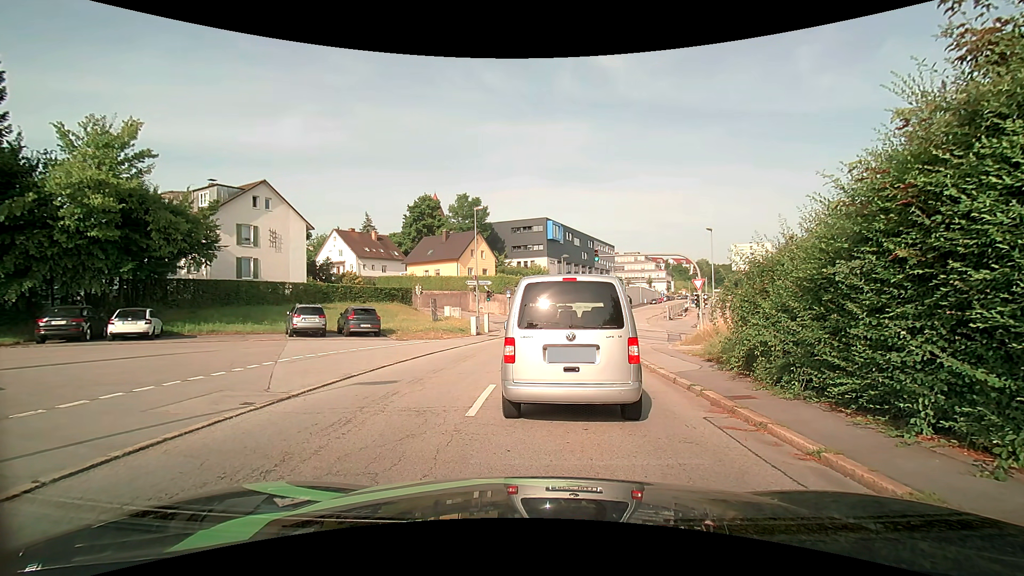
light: Day
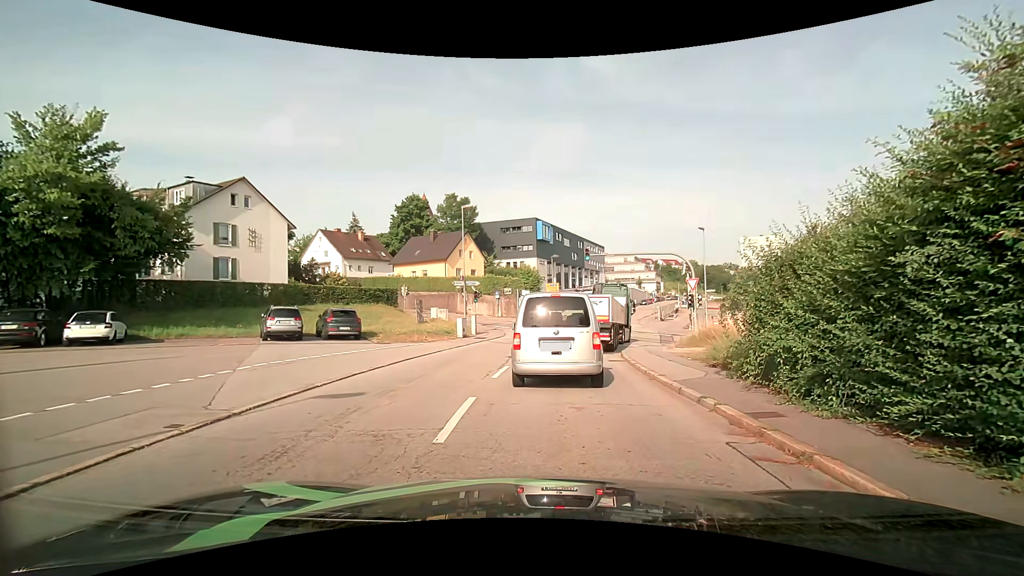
(0.0, +1.4) m; +2°
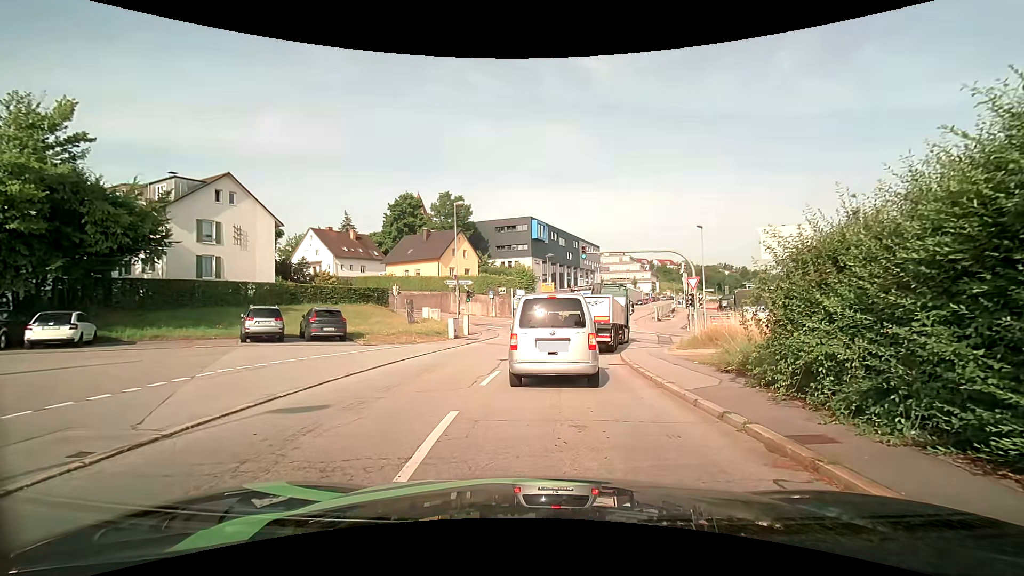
(0.0, +1.3) m; +2°
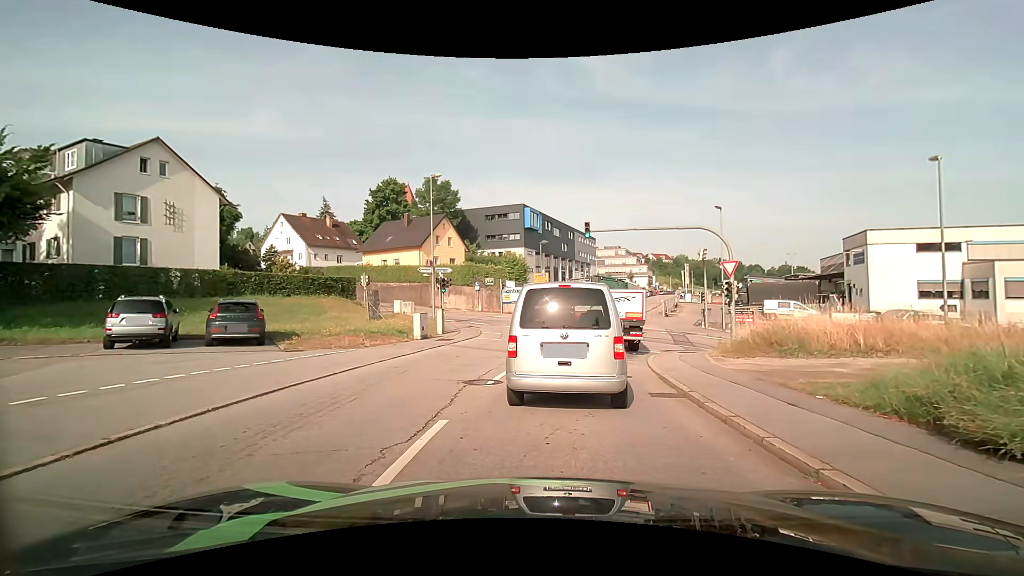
(0.0, +6.7) m; +1°
(0, +10) (+2, +20) (+3, +30) (+1, +40) (-6, +46) (-15, +51) (-24, +55) (-33, +59) (-42, +63) (-51, +68) m
